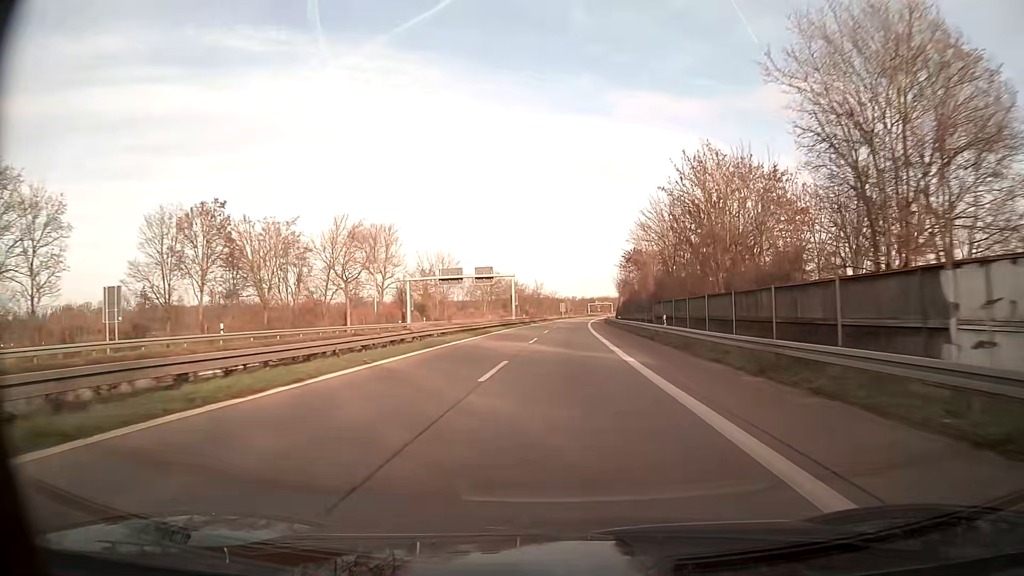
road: trunk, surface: asphalt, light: Day
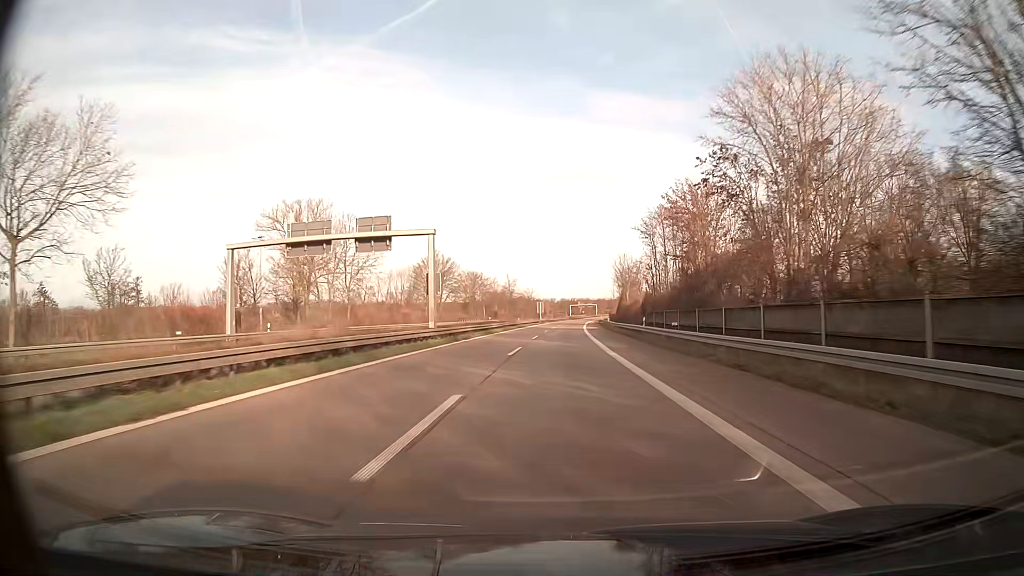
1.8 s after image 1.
(+0.7, +44.8) m; +2°
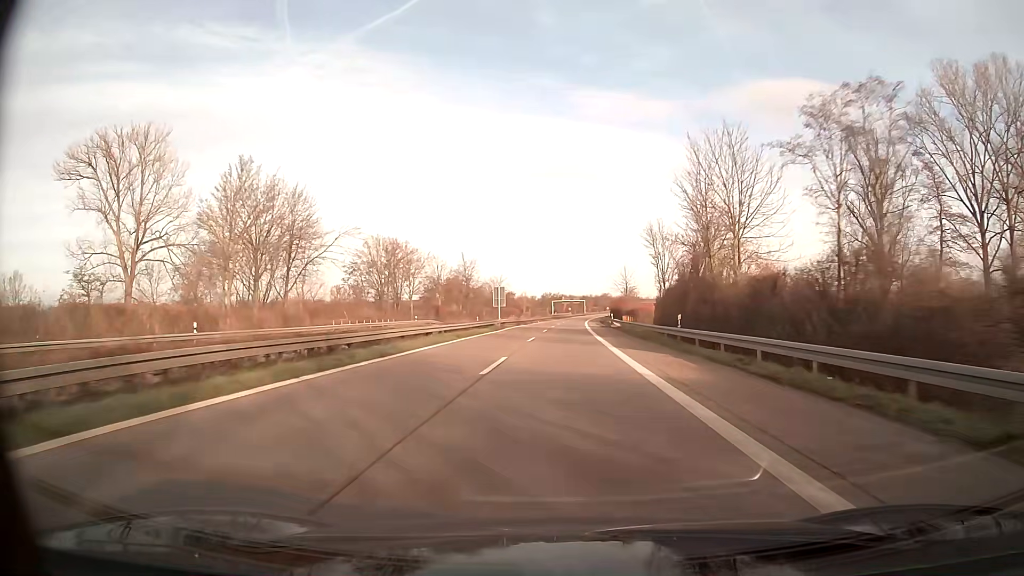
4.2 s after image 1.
(+1.0, +62.9) m; +2°
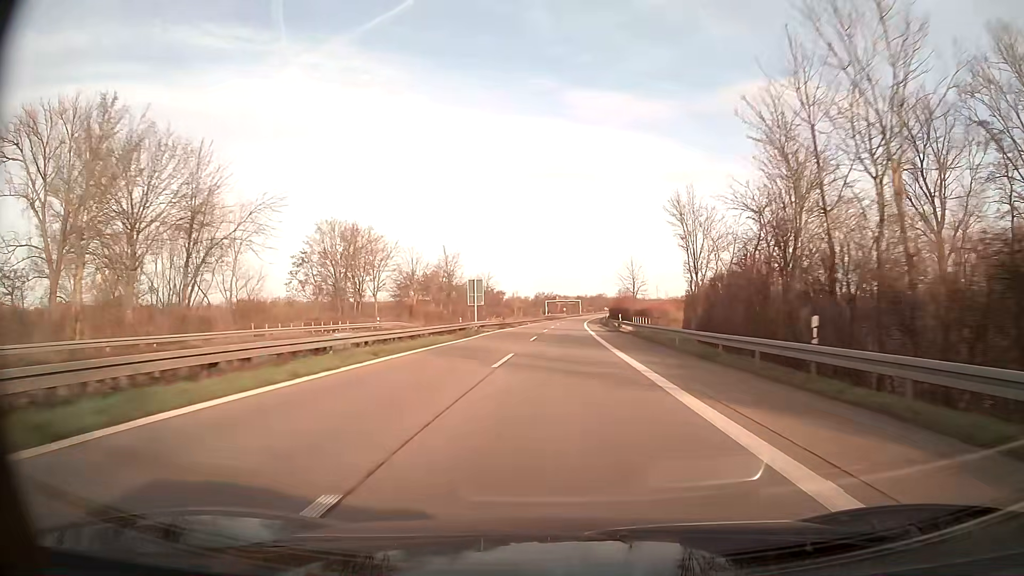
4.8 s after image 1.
(+0.1, +16.0) m; +1°
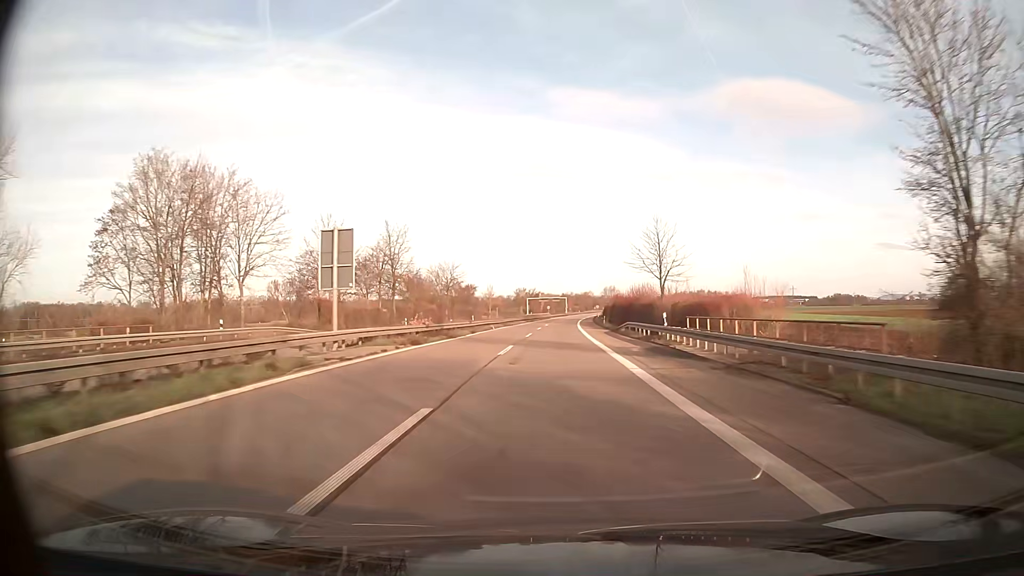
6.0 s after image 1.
(+0.3, +31.8) m; +1°
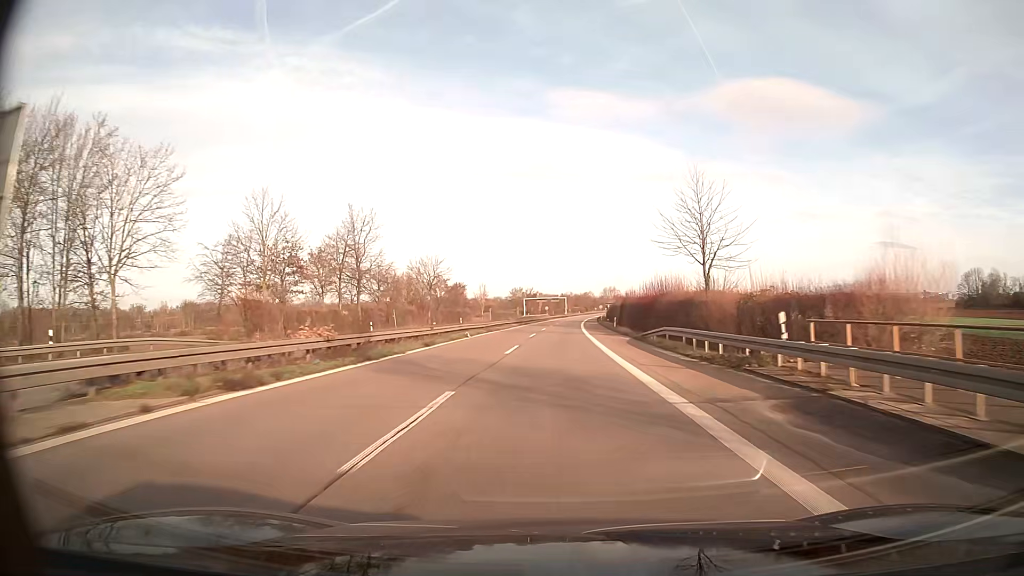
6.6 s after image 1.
(0.0, +15.8) m; 0°
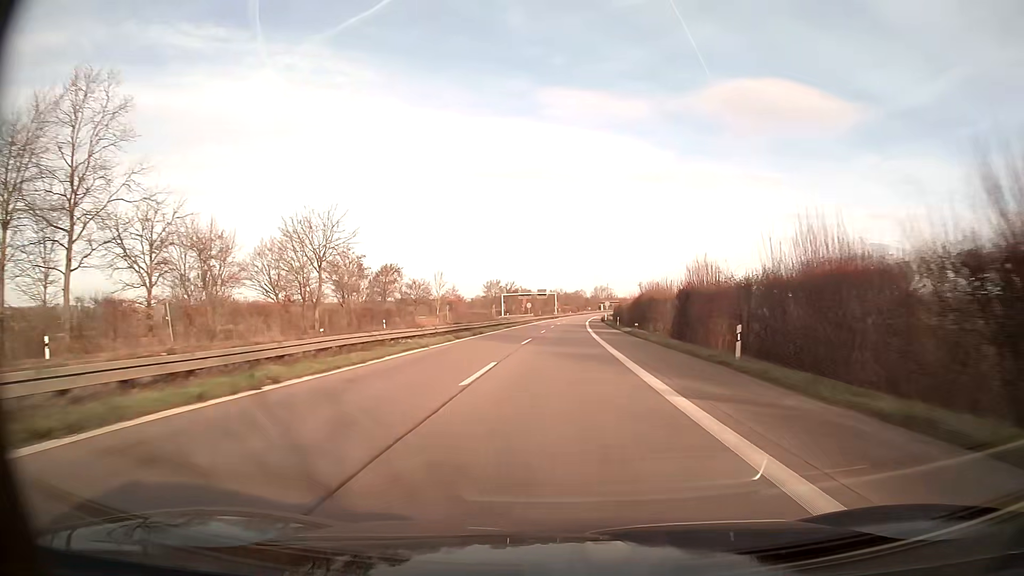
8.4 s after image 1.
(+0.4, +47.2) m; +1°
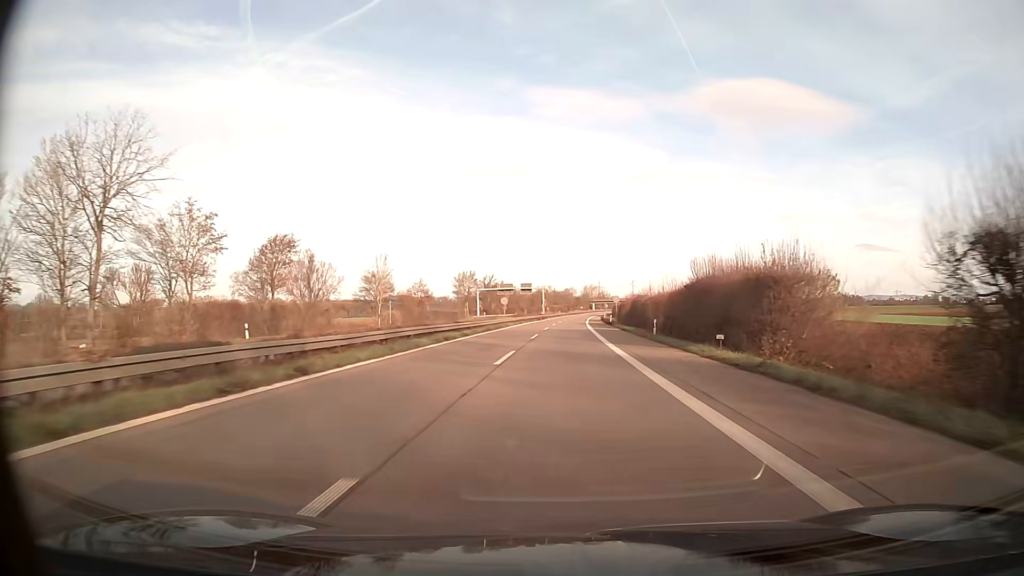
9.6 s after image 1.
(+0.3, +31.4) m; +1°
(0, +10) (0, +20) (0, +30) (0, +40) (+1, +50) (+1, +60) (+1, +70) (+2, +80) (+2, +90) (+3, +100) m
